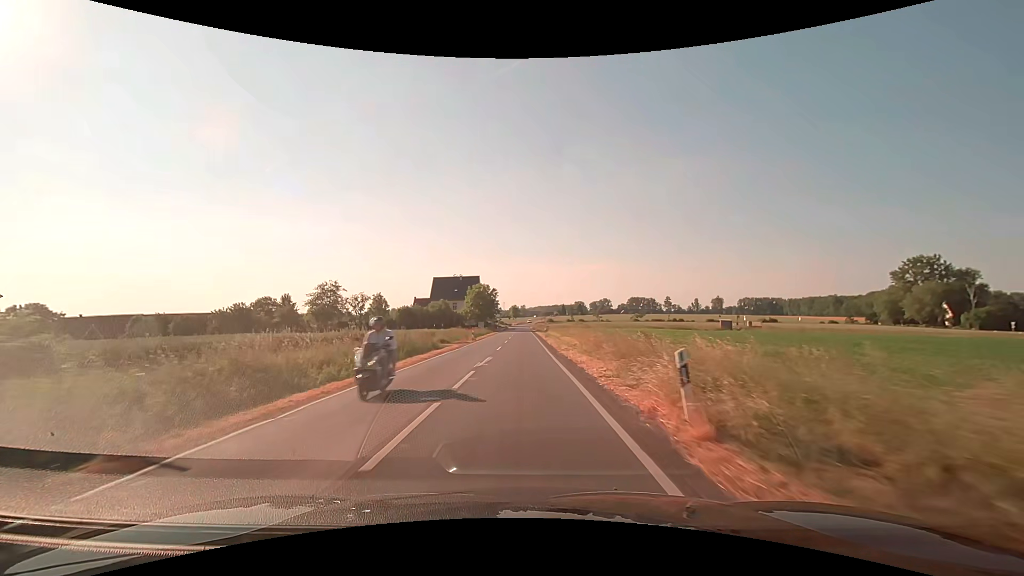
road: secondary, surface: asphalt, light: Day
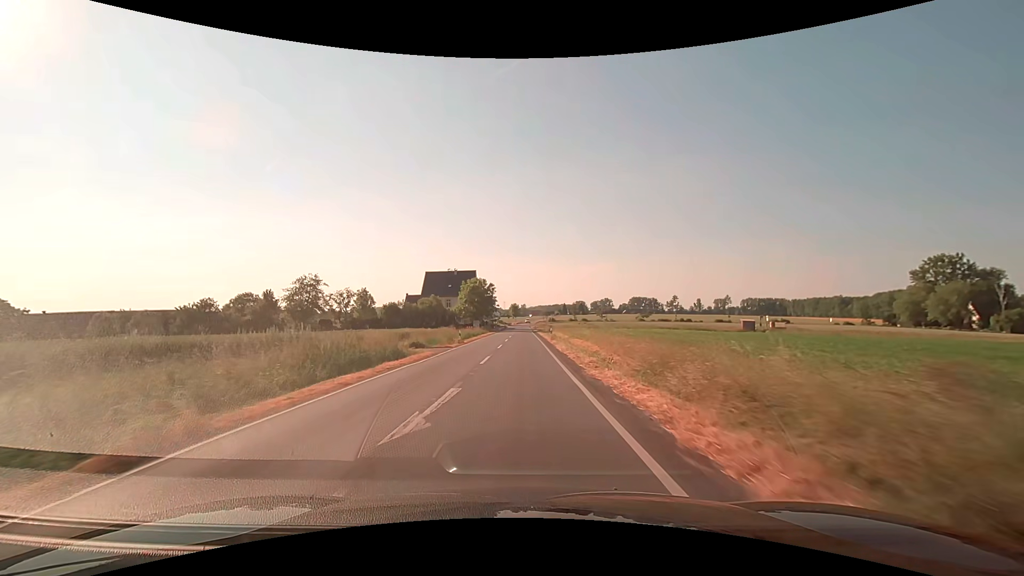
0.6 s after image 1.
(0.0, +10.8) m; 0°
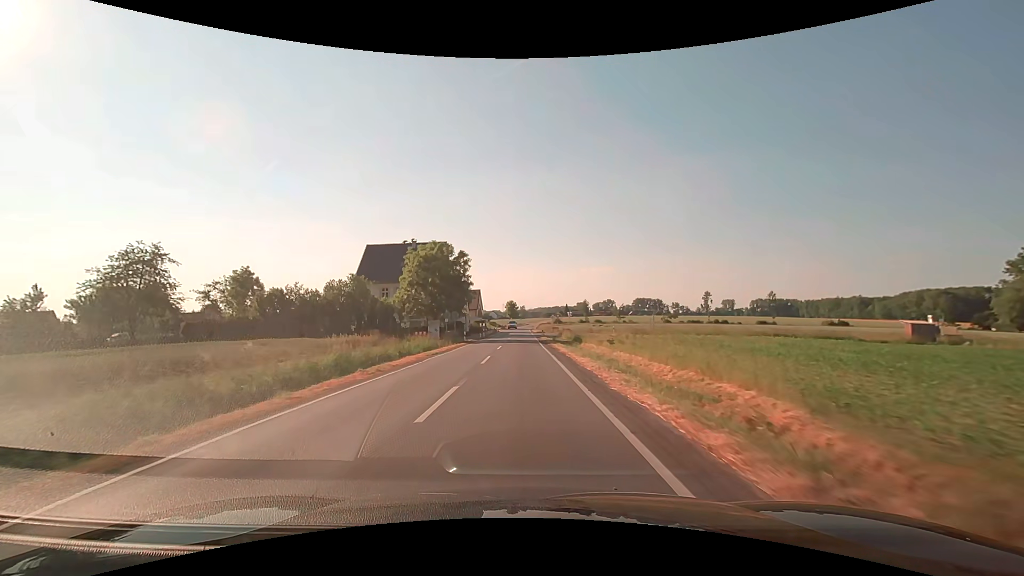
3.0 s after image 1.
(0.0, +43.2) m; 0°
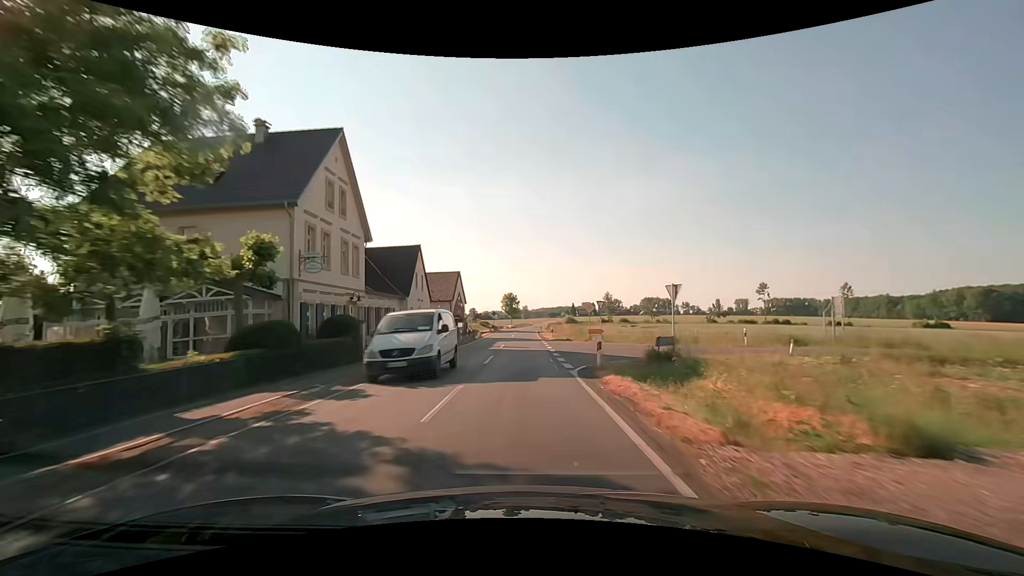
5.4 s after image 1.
(-0.1, +43.0) m; 0°
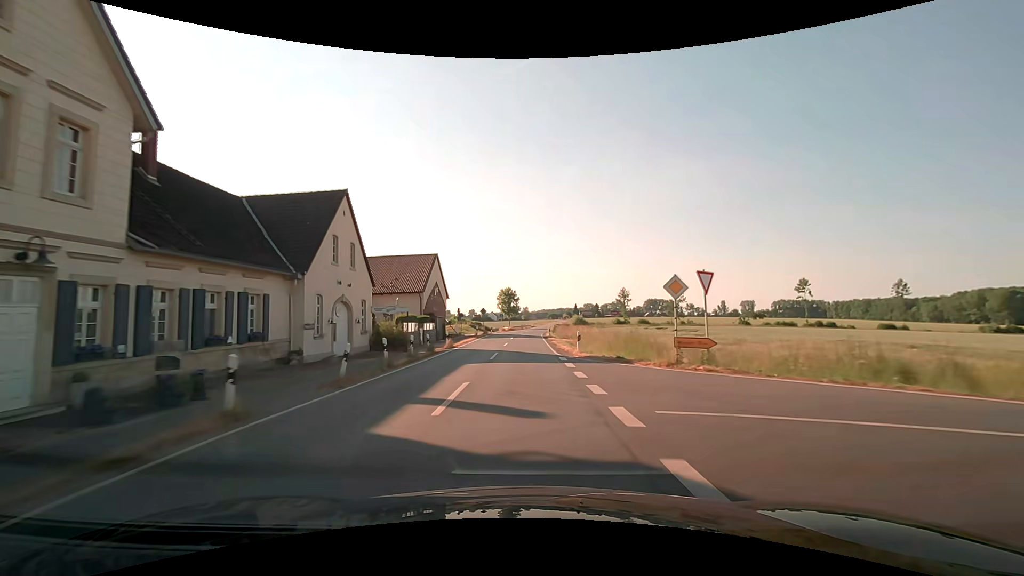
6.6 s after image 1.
(0.0, +21.5) m; 0°
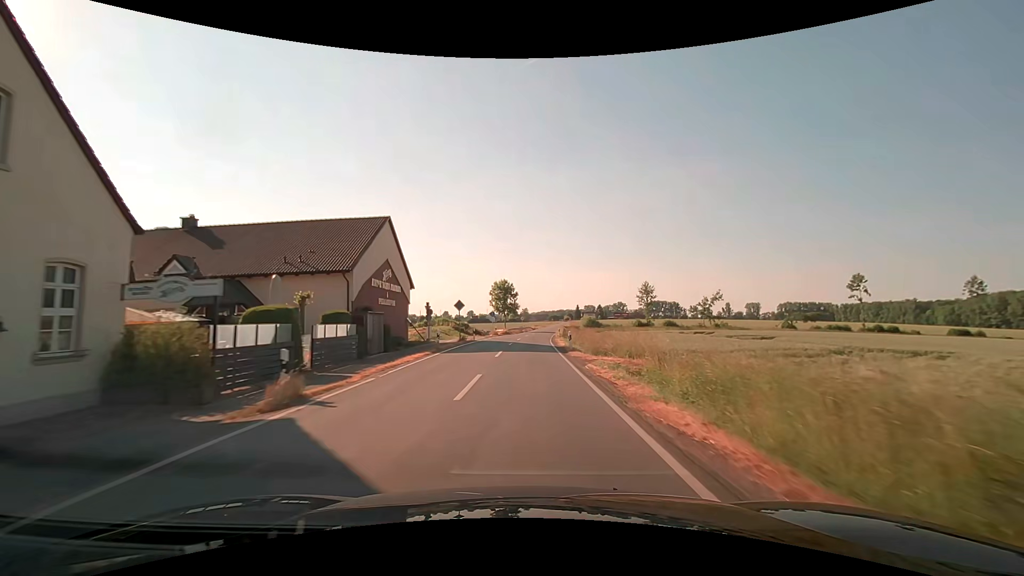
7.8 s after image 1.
(0.0, +21.4) m; 0°
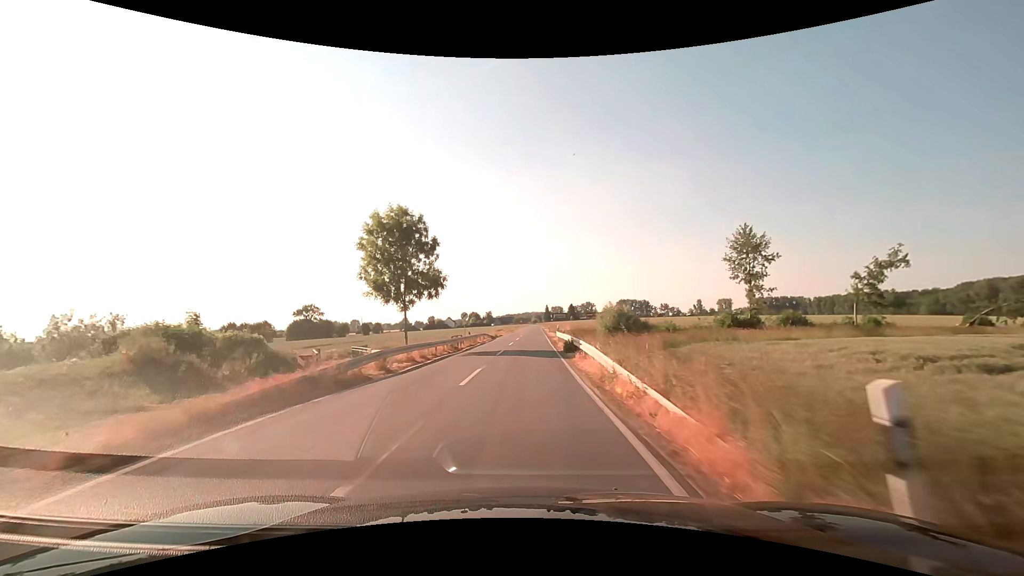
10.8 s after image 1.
(+1.5, +53.6) m; +4°
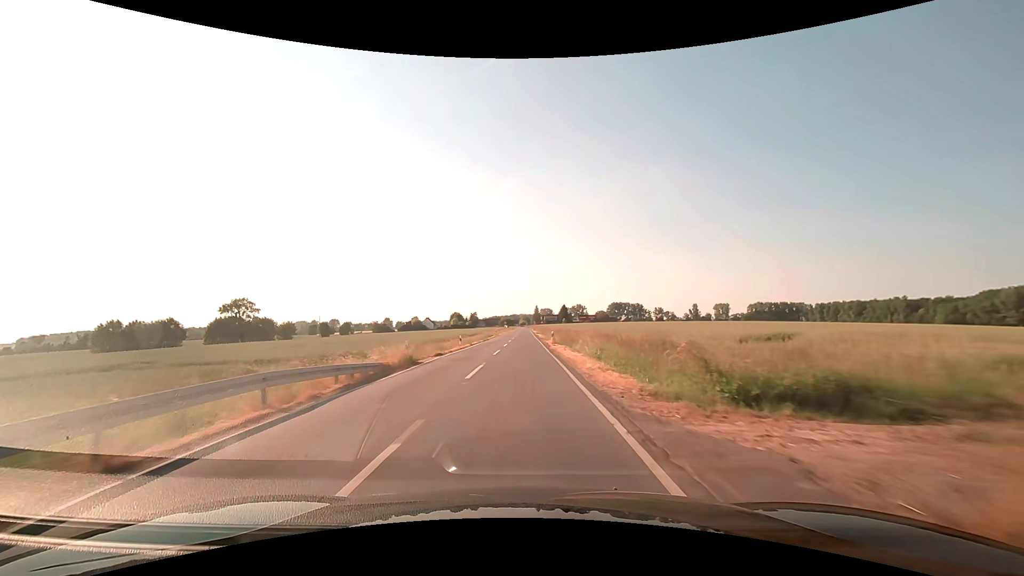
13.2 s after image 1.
(+0.8, +42.9) m; +2°
(0, +10) (0, +20) (0, +30) (0, +40) (0, +50) (0, +60) (0, +70) (0, +80) (0, +90) (0, +100) m
